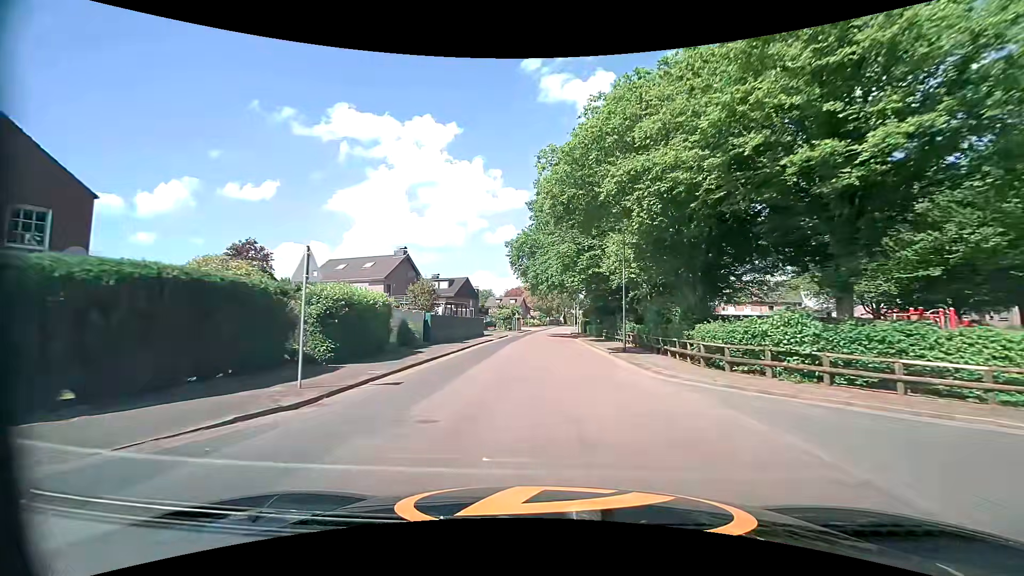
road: tertiary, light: Day
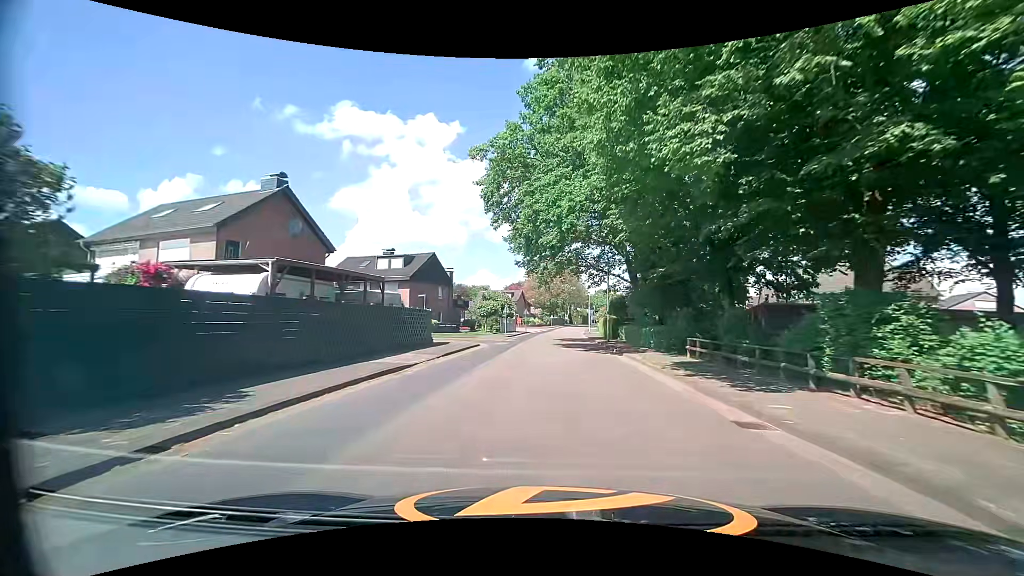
(-0.4, +27.1) m; 0°
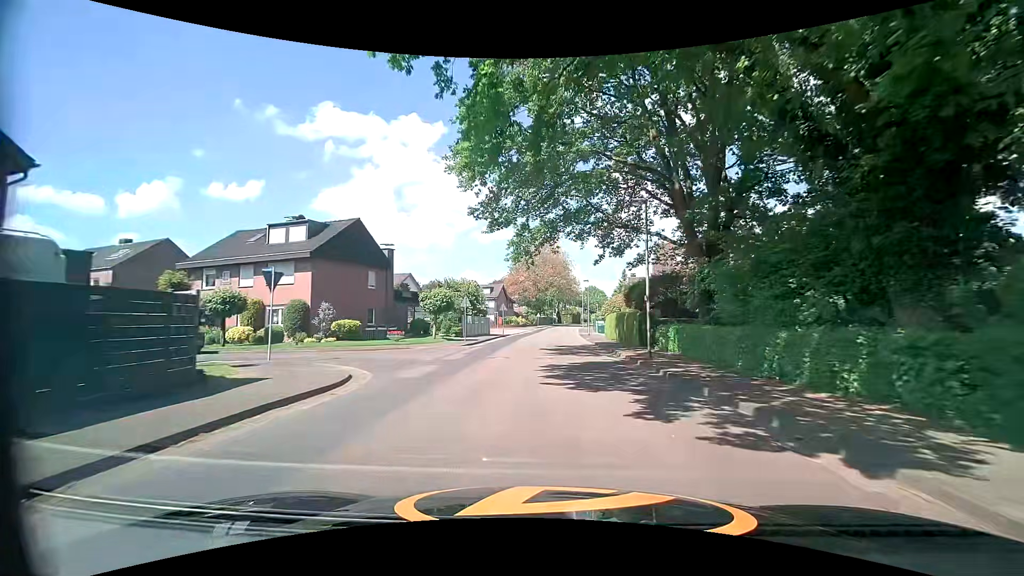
(+0.1, +18.6) m; +1°
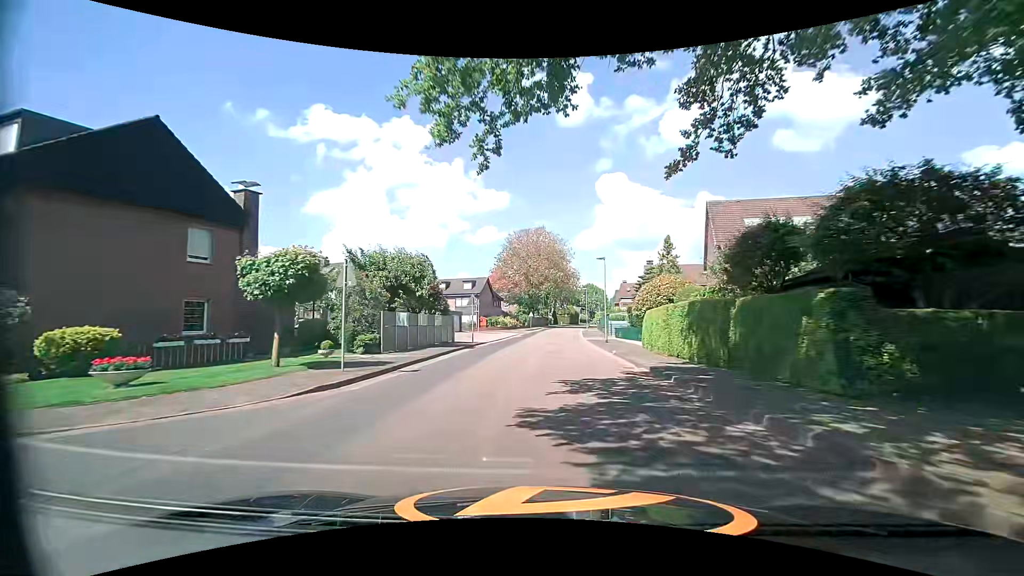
(+0.1, +18.8) m; 0°
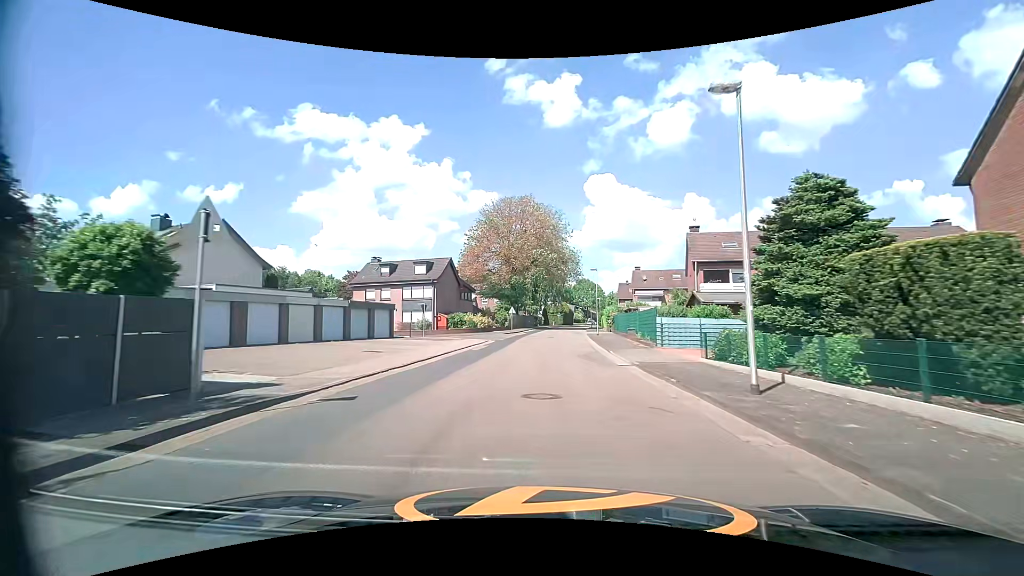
(+0.4, +25.5) m; +2°
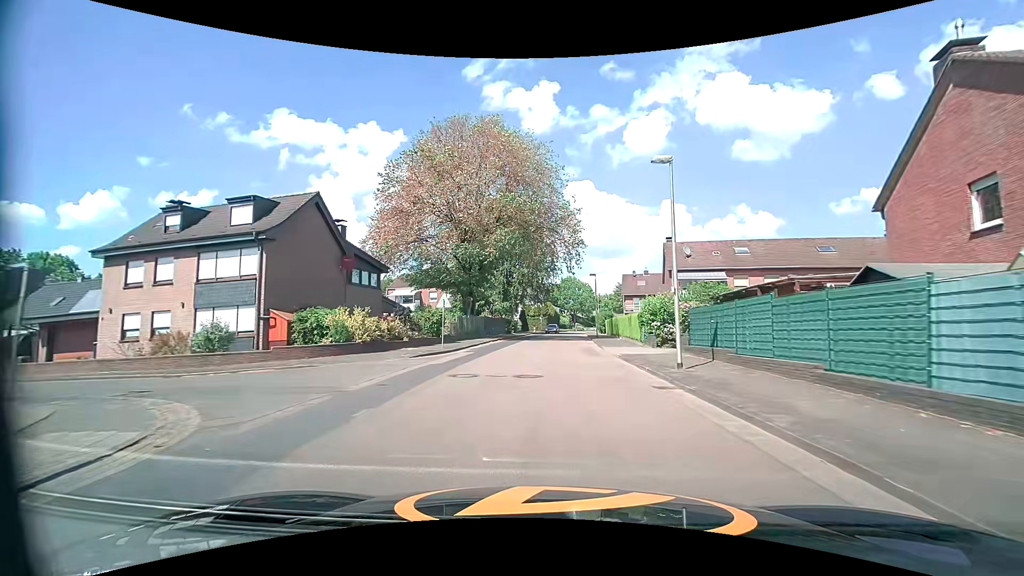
(+0.4, +31.0) m; +2°
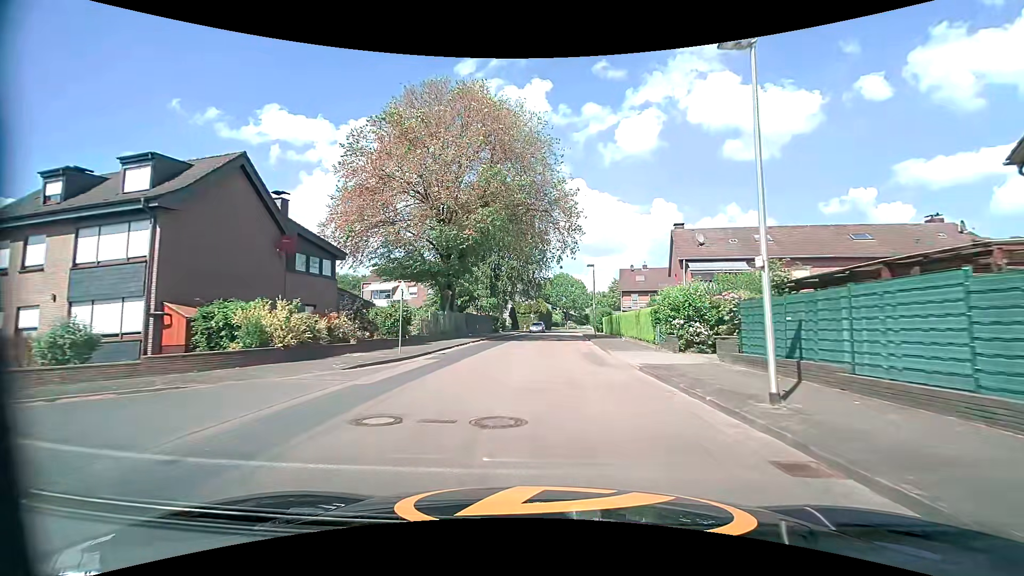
(+0.1, +6.1) m; +1°
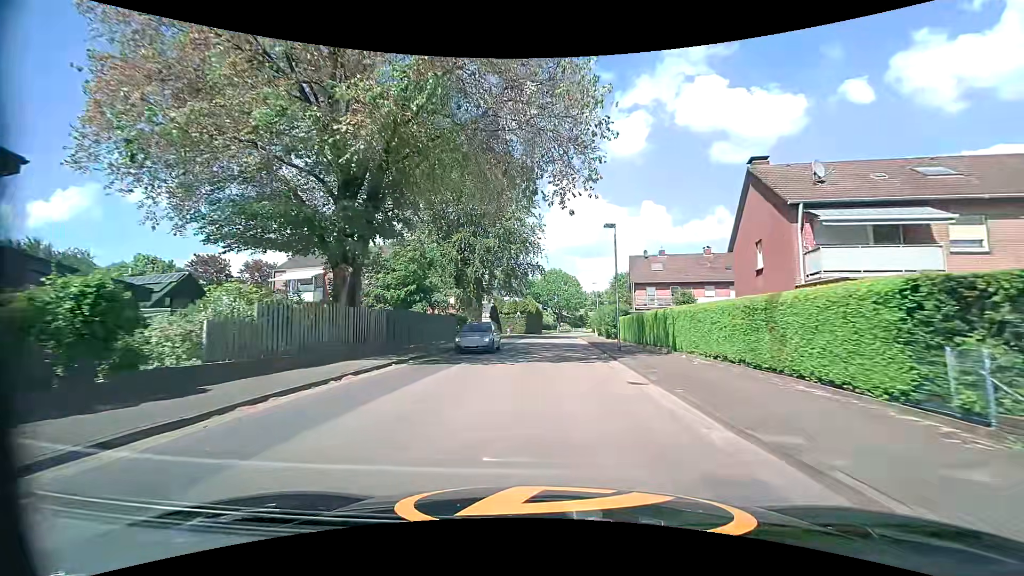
(+0.3, +17.9) m; +1°
(0, +10) (0, +20) (0, +30) (0, +40) (+1, +50) (+1, +60) (+2, +70) (+4, +80) (+5, +90) (+8, +99) m
